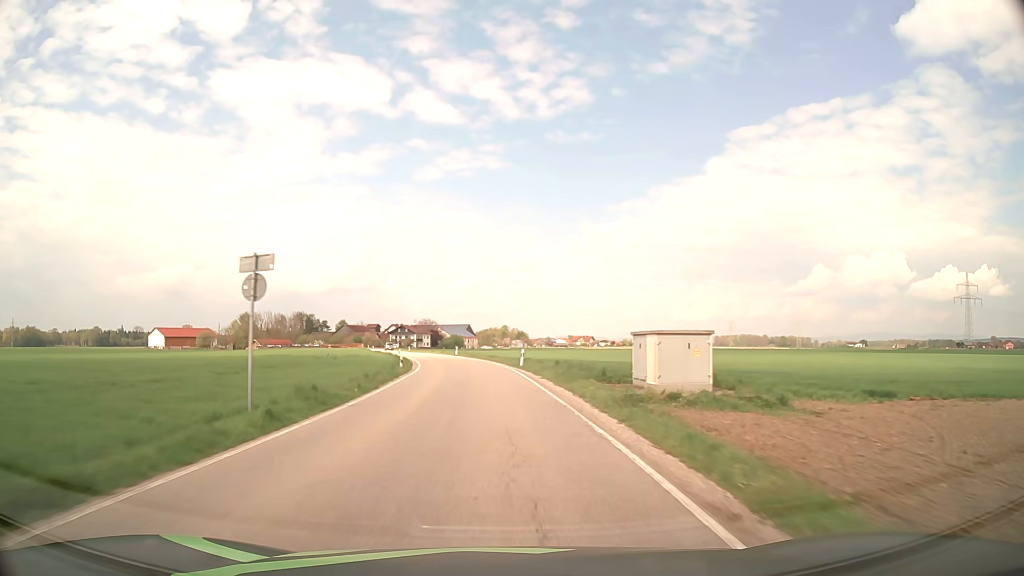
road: secondary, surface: asphalt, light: Day
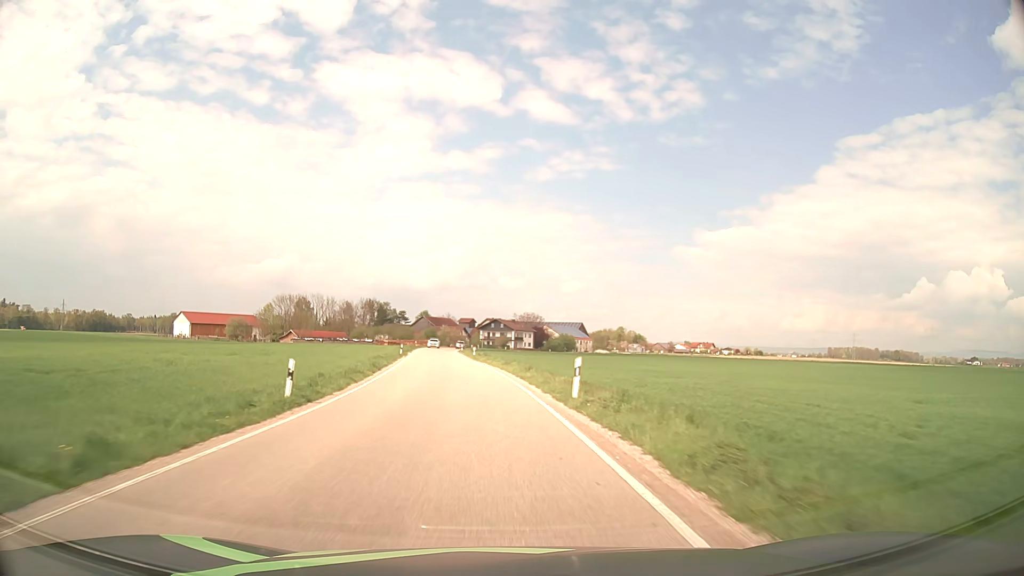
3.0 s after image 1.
(-4.6, +62.3) m; -9°
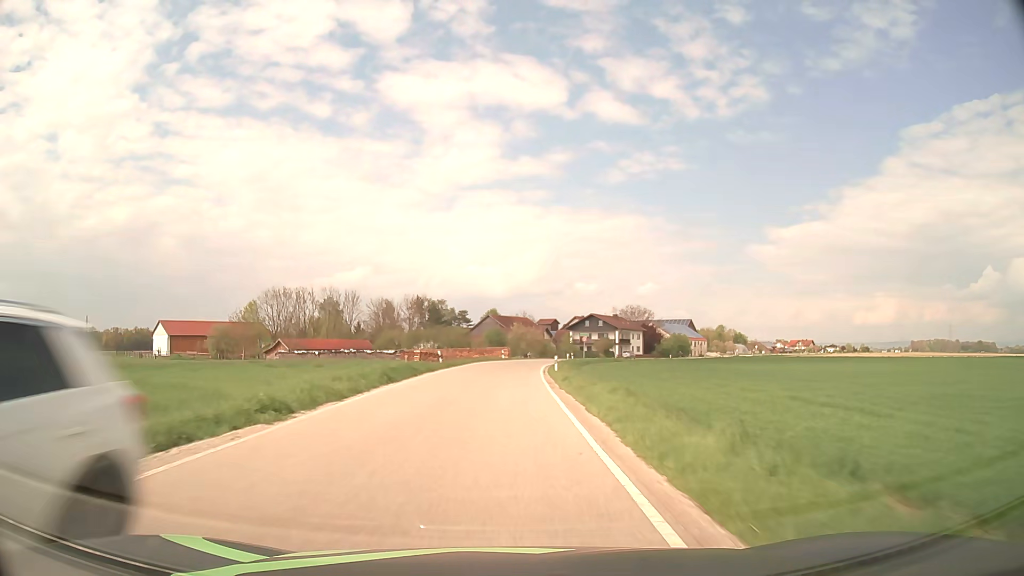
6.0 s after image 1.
(-5.0, +62.3) m; -7°
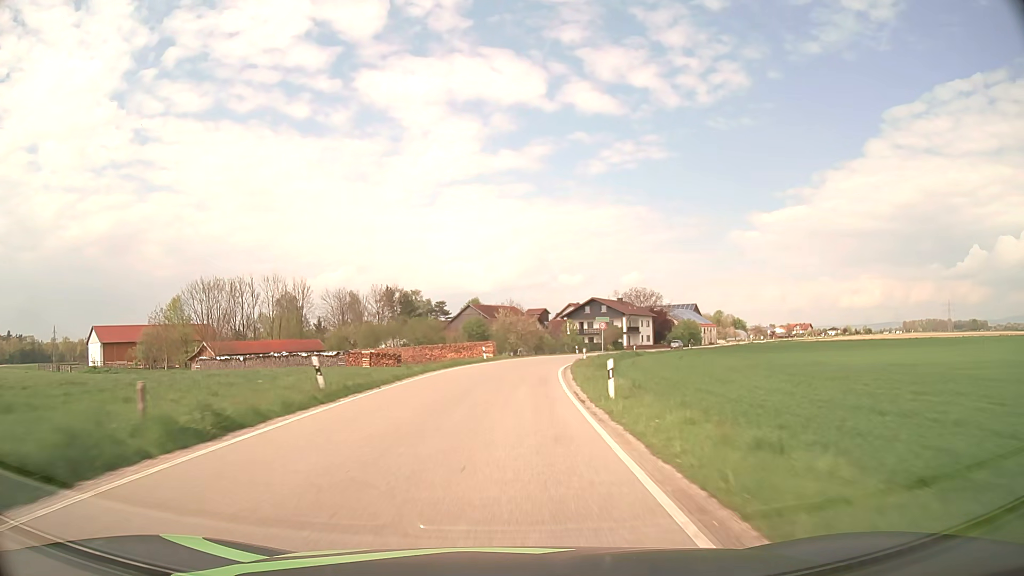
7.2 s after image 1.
(+0.3, +25.0) m; +2°
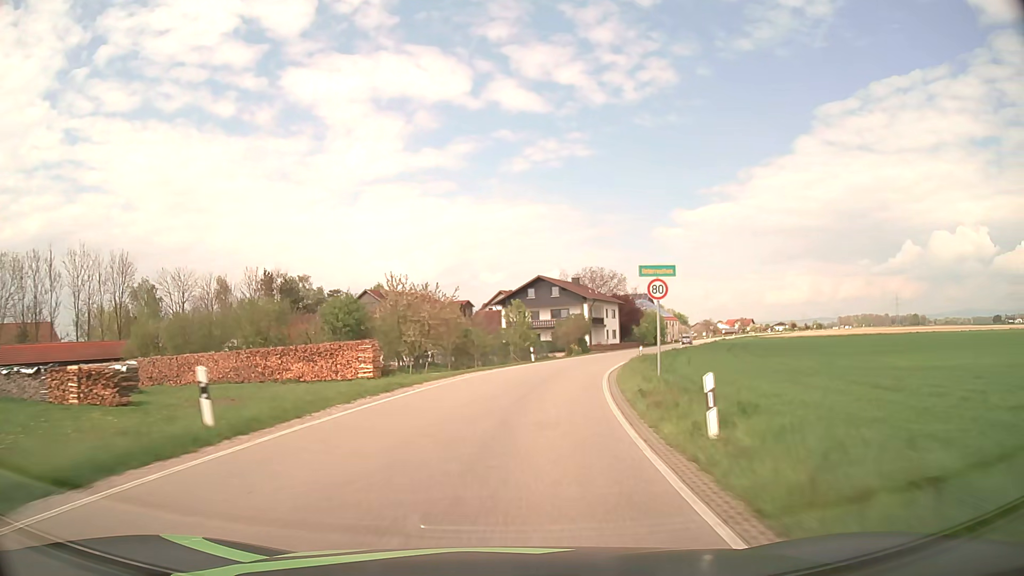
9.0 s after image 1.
(+1.3, +37.5) m; +6°
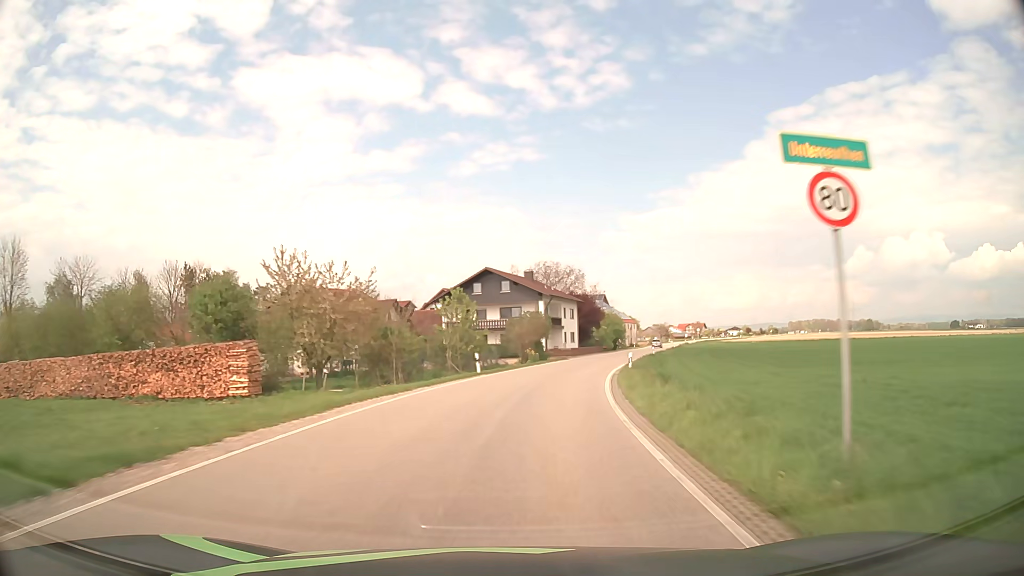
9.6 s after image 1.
(+0.4, +12.5) m; +4°
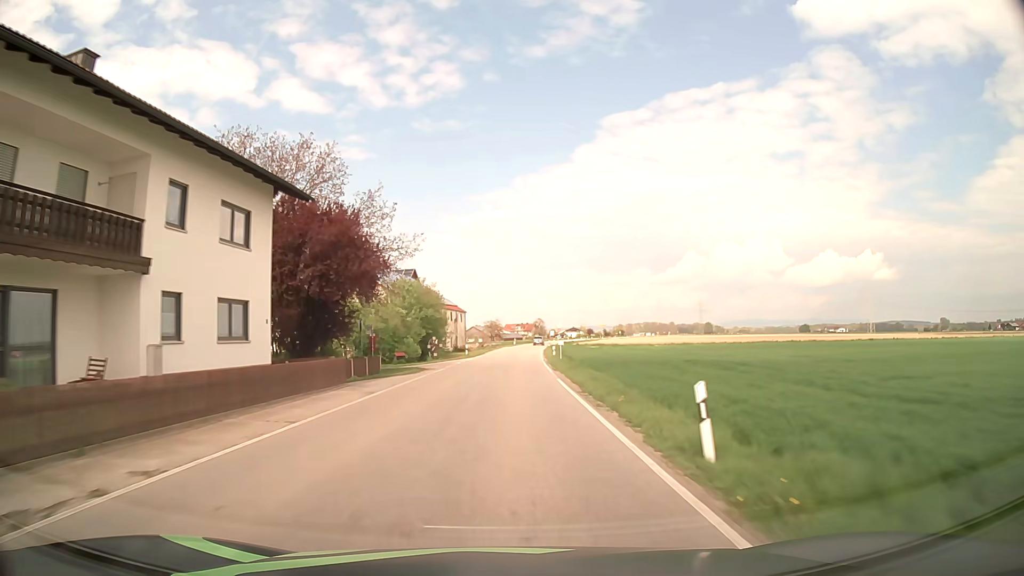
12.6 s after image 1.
(+11.1, +61.4) m; +16°
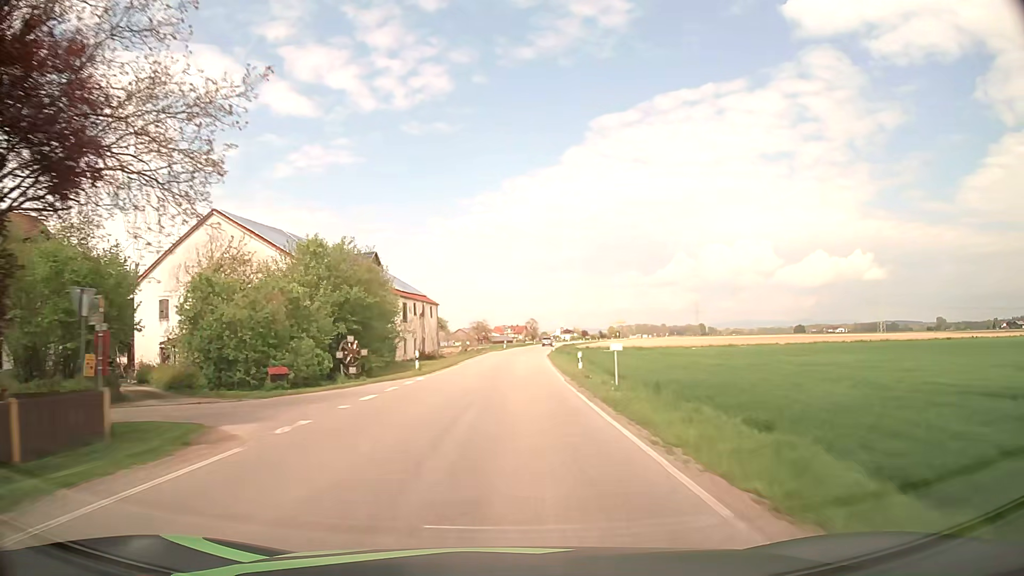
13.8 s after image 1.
(+0.3, +25.2) m; +1°
(0, +10) (0, +20) (0, +30) (0, +40) (+1, +50) (+1, +60) (+2, +70) (+3, +80) (+4, +90) (+5, +100) m
